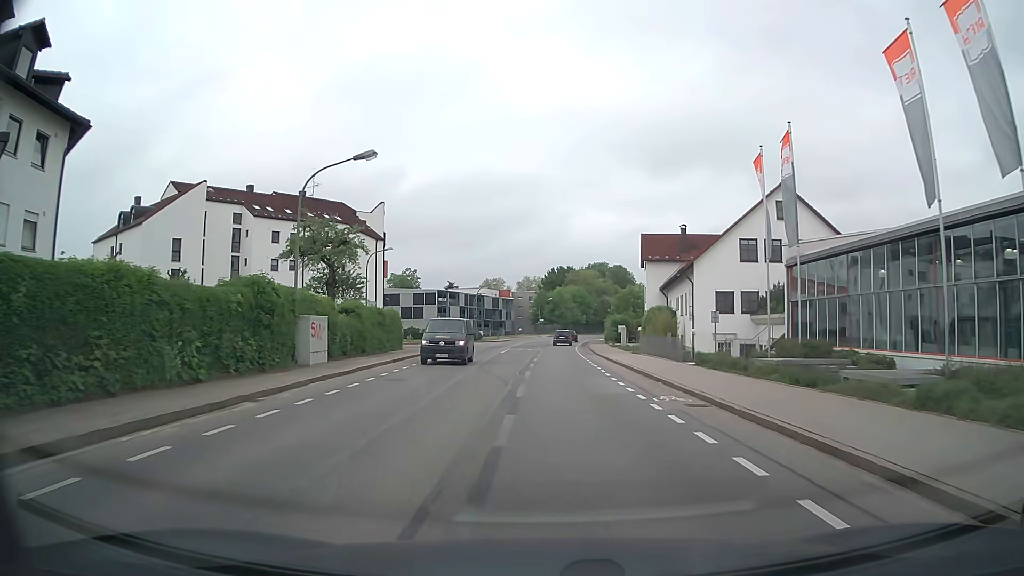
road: secondary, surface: asphalt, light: Day
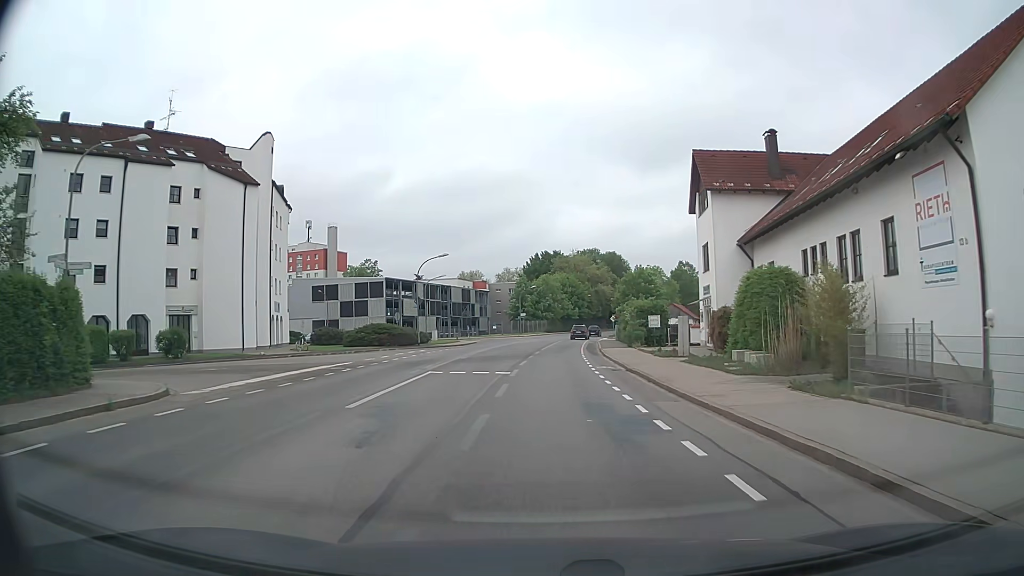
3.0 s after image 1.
(+0.4, +31.0) m; +1°
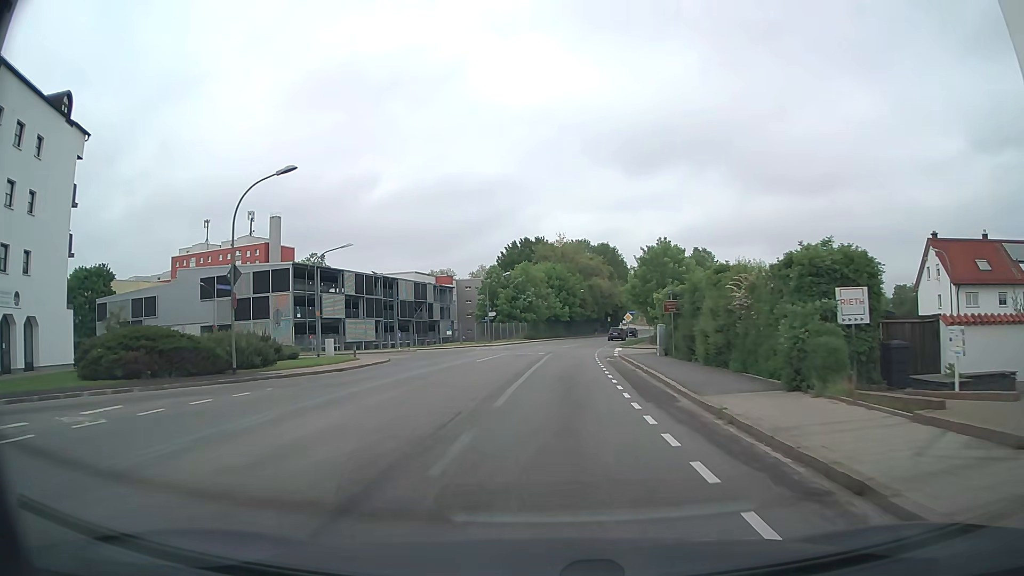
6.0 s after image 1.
(+0.5, +31.2) m; +2°
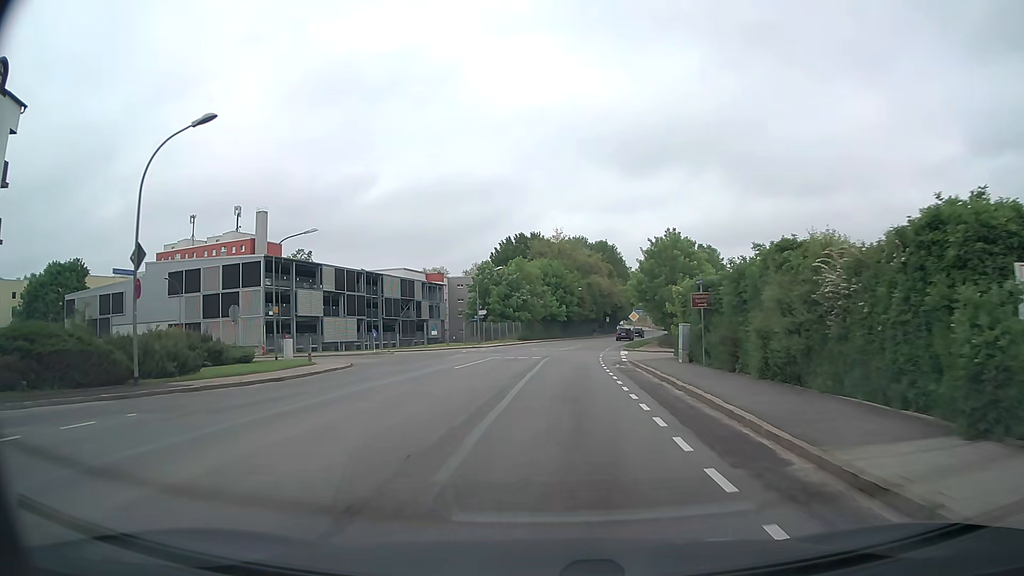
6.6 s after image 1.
(0.0, +6.3) m; +1°
